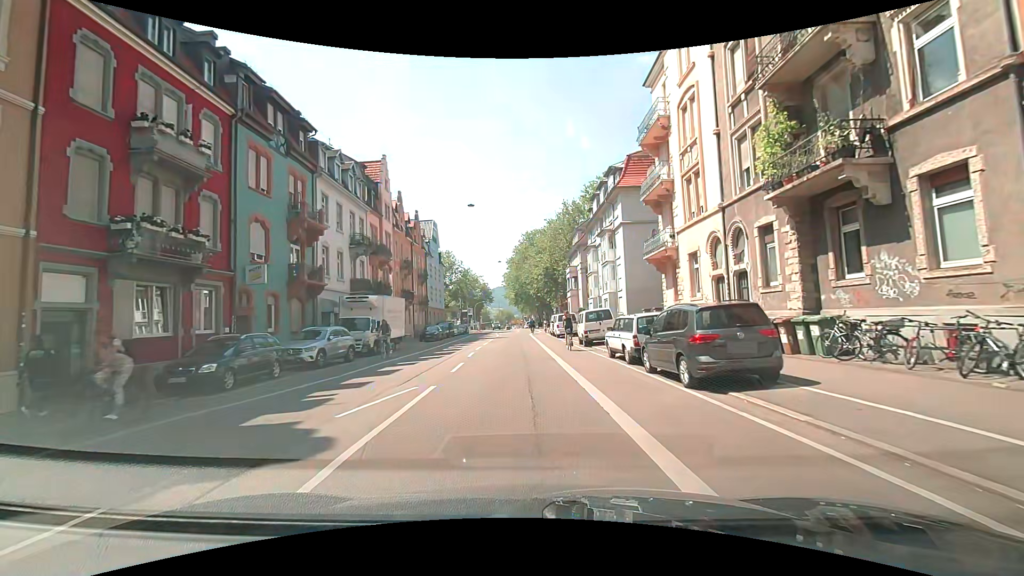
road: secondary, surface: asphalt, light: Day
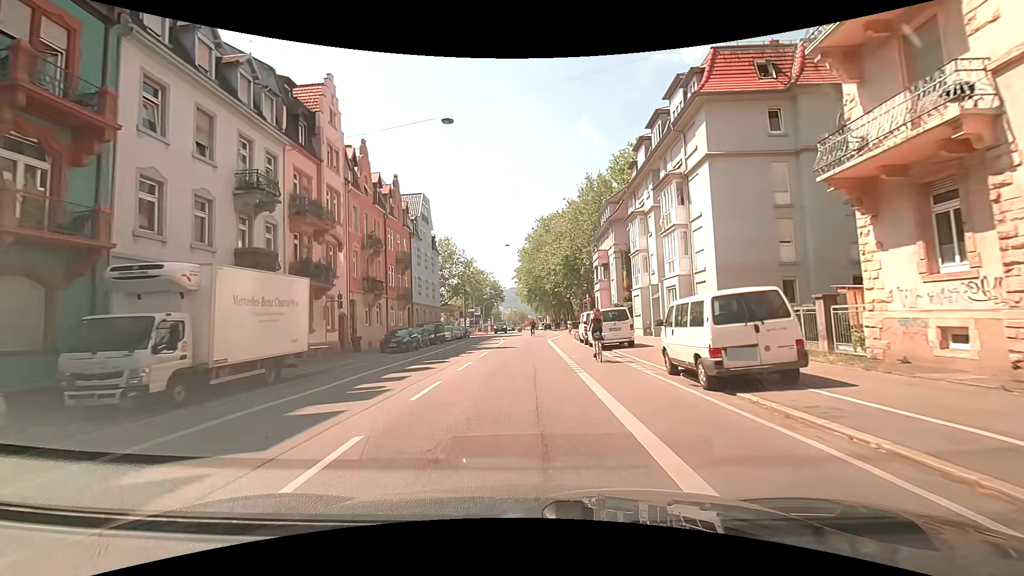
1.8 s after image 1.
(+0.1, +16.6) m; -1°
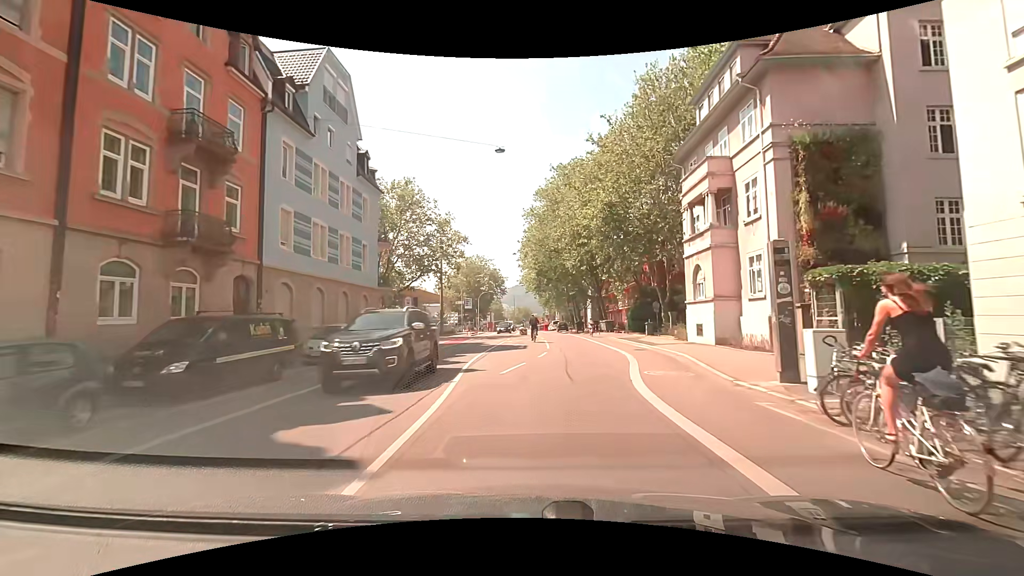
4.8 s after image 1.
(-0.4, +31.5) m; 0°
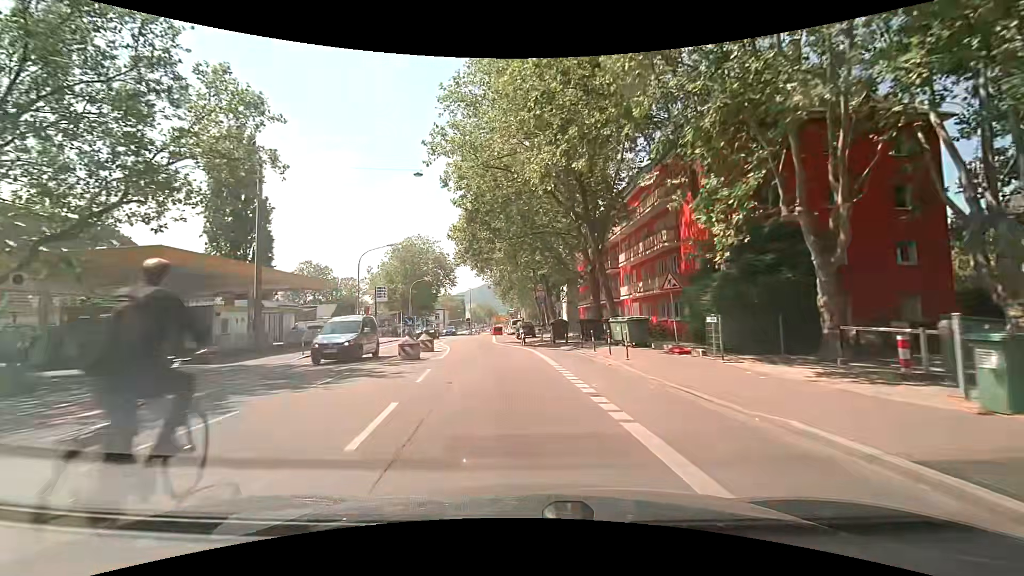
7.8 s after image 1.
(+2.3, +33.5) m; +3°
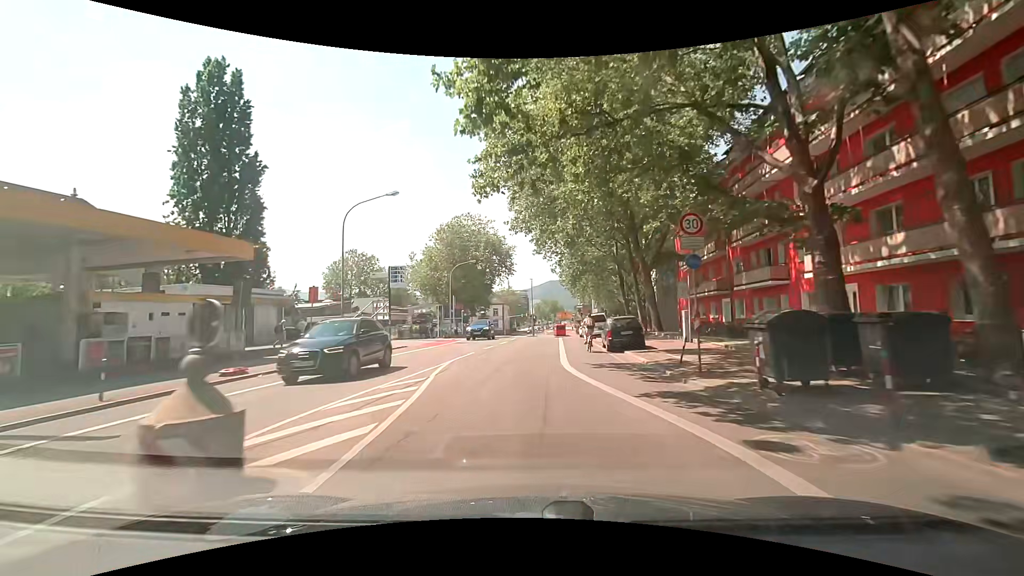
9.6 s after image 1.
(-1.2, +20.6) m; -7°
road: residential
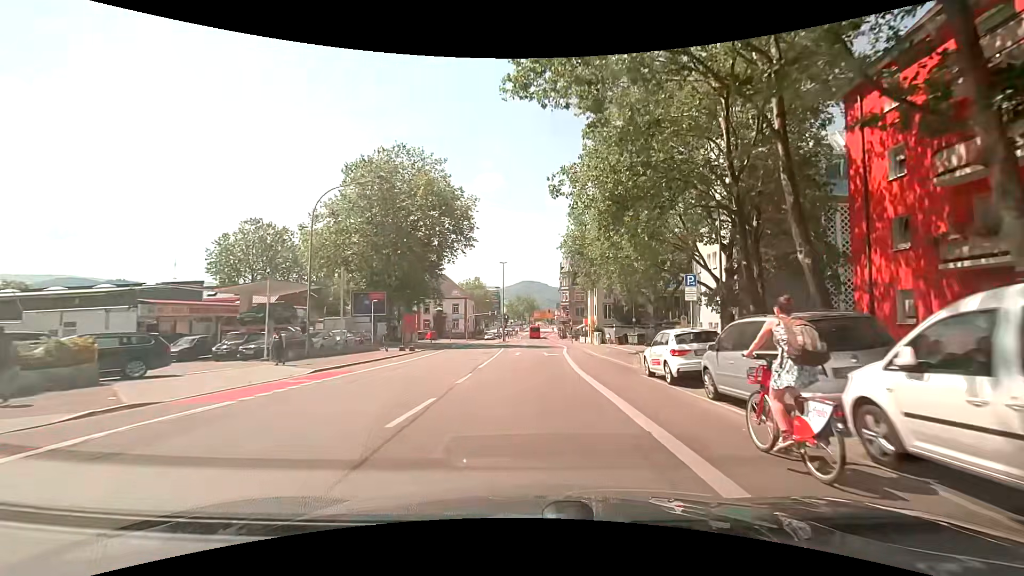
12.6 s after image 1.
(+0.6, +35.7) m; +3°
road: secondary
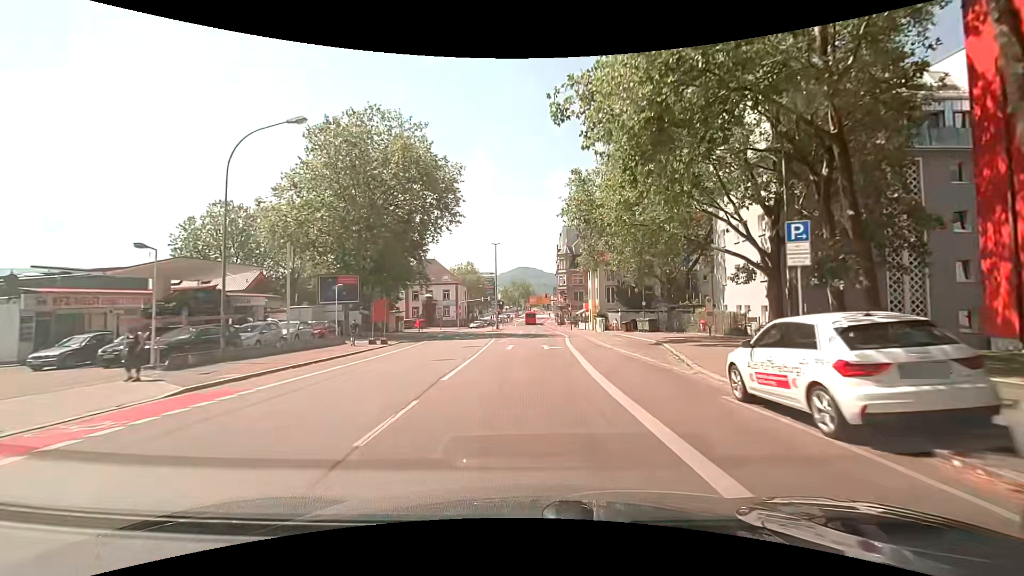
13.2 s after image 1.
(0.0, +7.0) m; +1°
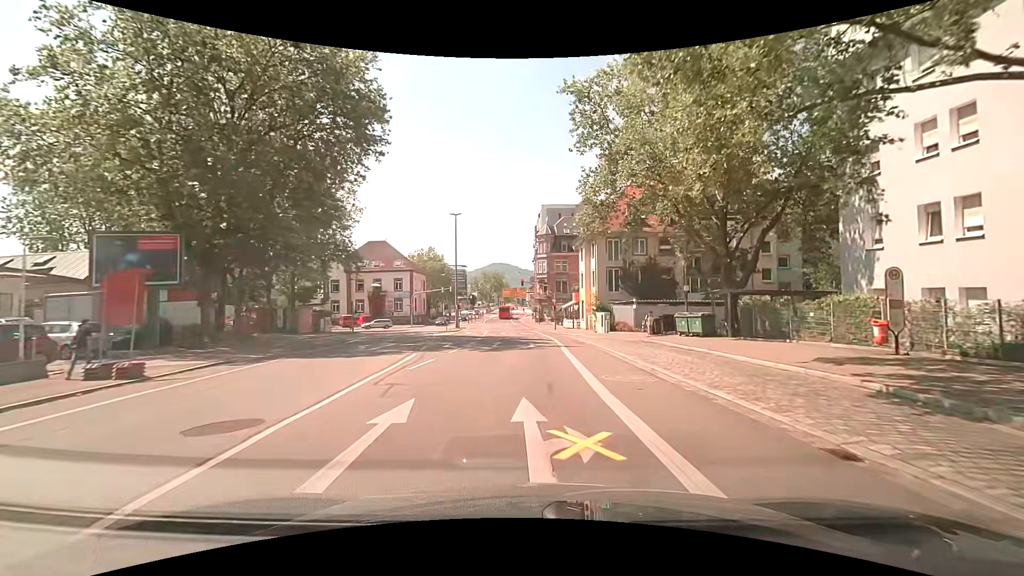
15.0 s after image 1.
(+0.2, +20.5) m; +2°
